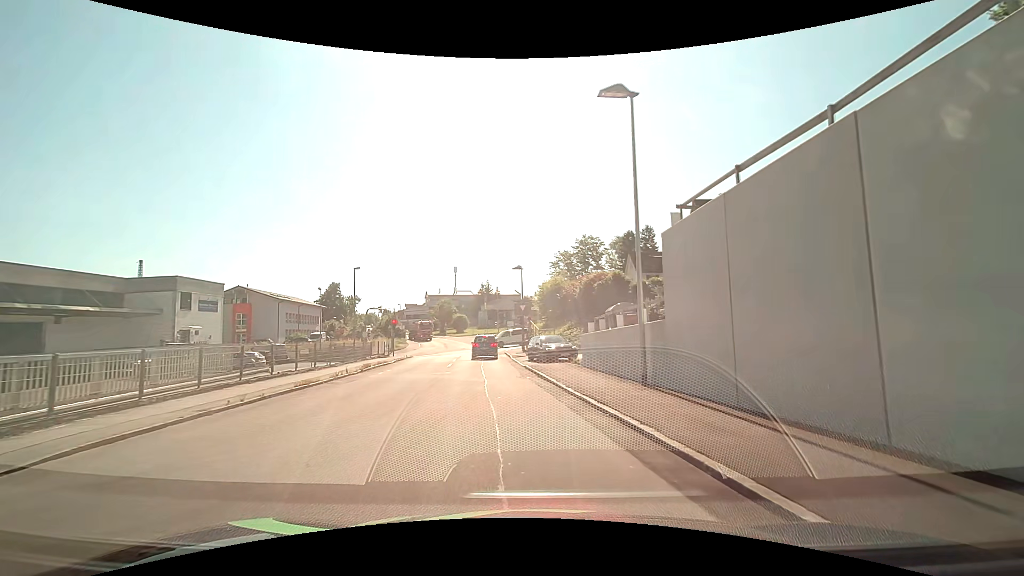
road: tertiary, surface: asphalt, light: Day
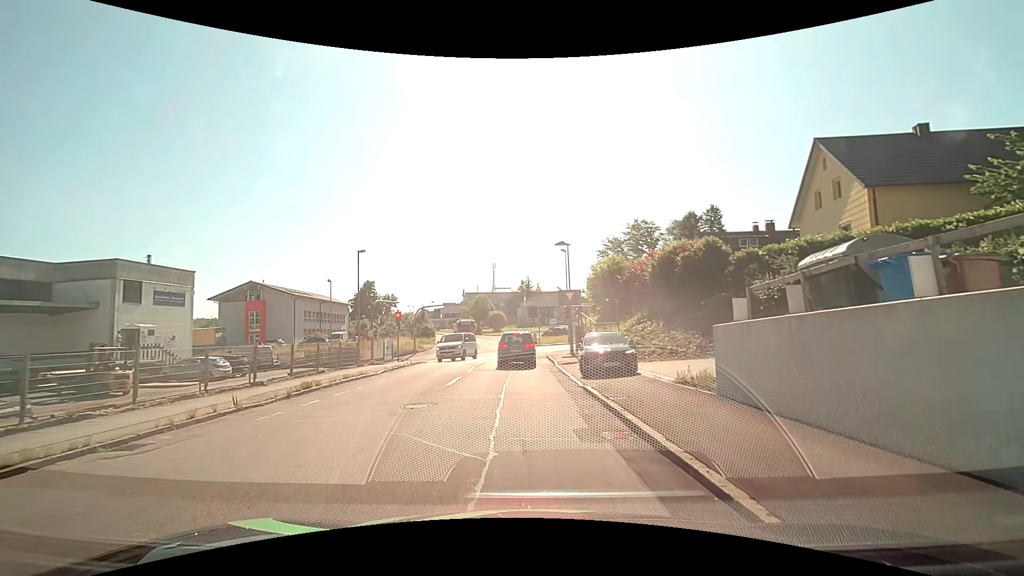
(-0.5, +11.2) m; -6°
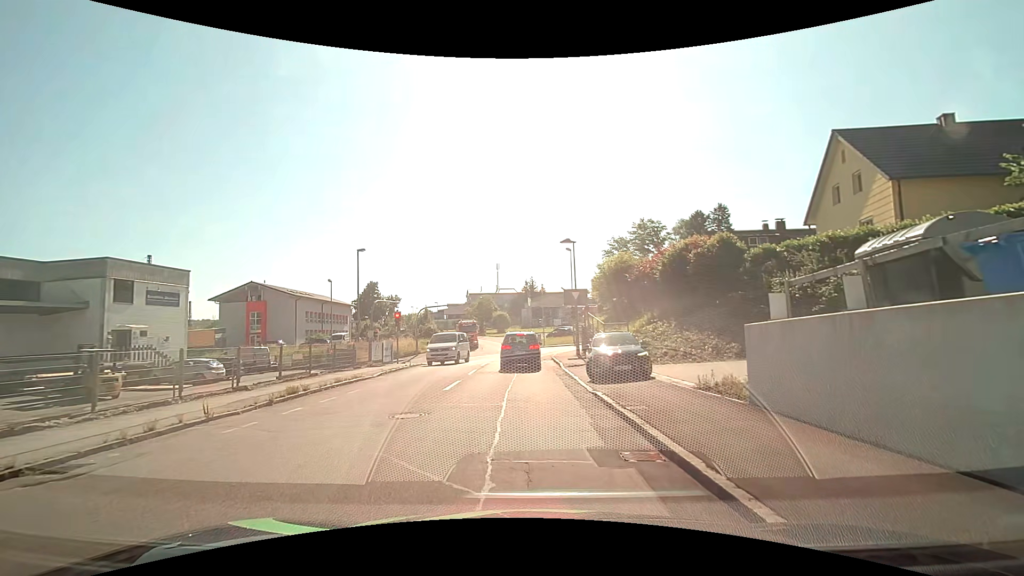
(0.0, +1.2) m; +1°
(0, +10) (-1, +20) (-1, +30) (-2, +40) (-5, +49) (-14, +53) (-24, +54) (-34, +55) (-44, +55) (-54, +54) m
